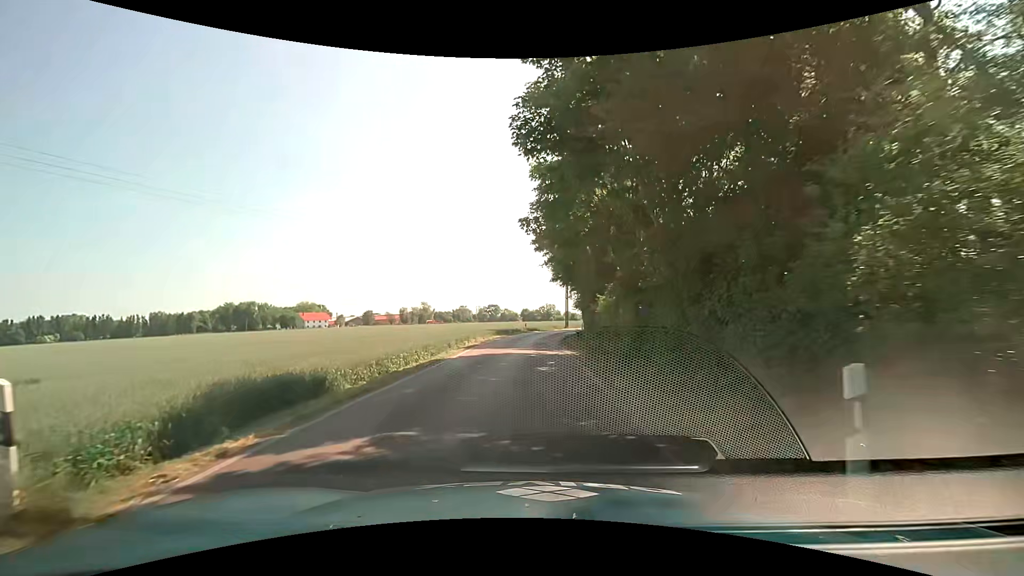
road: unclassified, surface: asphalt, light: Day
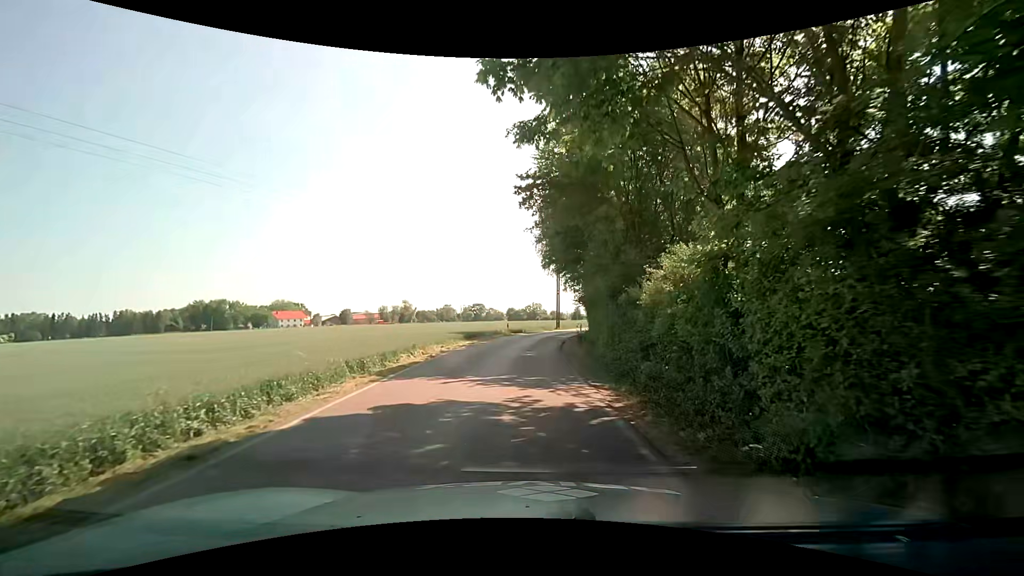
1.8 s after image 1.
(+0.2, +12.5) m; +2°
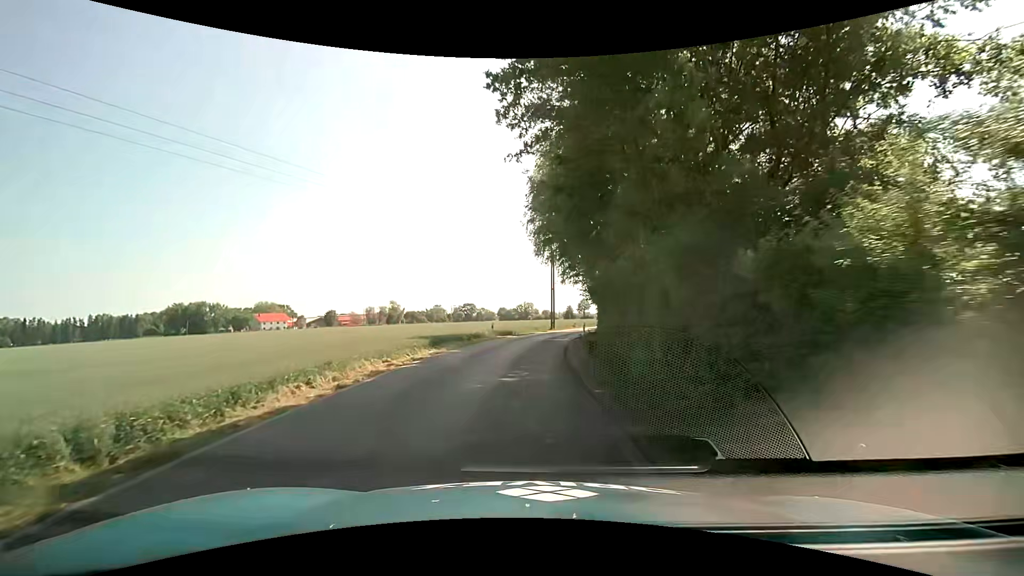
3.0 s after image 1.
(0.0, +8.5) m; +1°
(0, +10) (0, +20) (0, +30) (+2, +40) (+4, +50) (+7, +59) (+10, +69) (+13, +78) (+16, +88) (+19, +97) m
